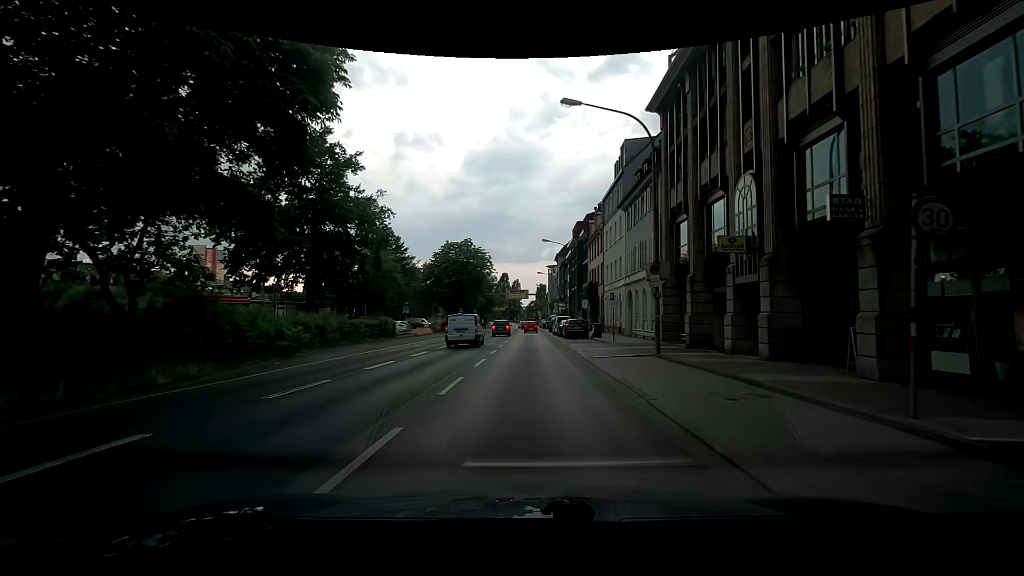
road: primary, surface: asphalt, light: Day
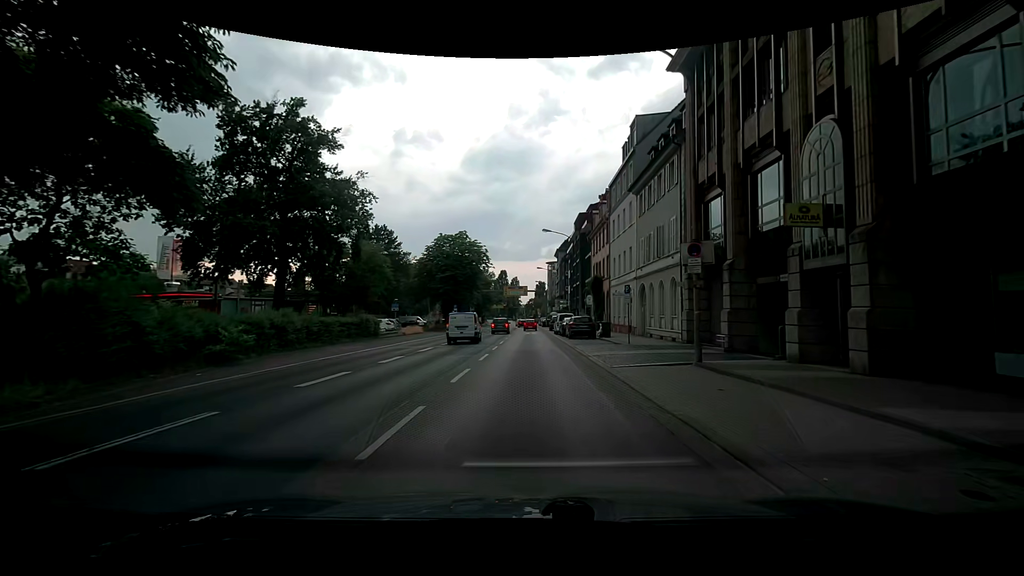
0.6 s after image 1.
(0.0, +4.6) m; +1°
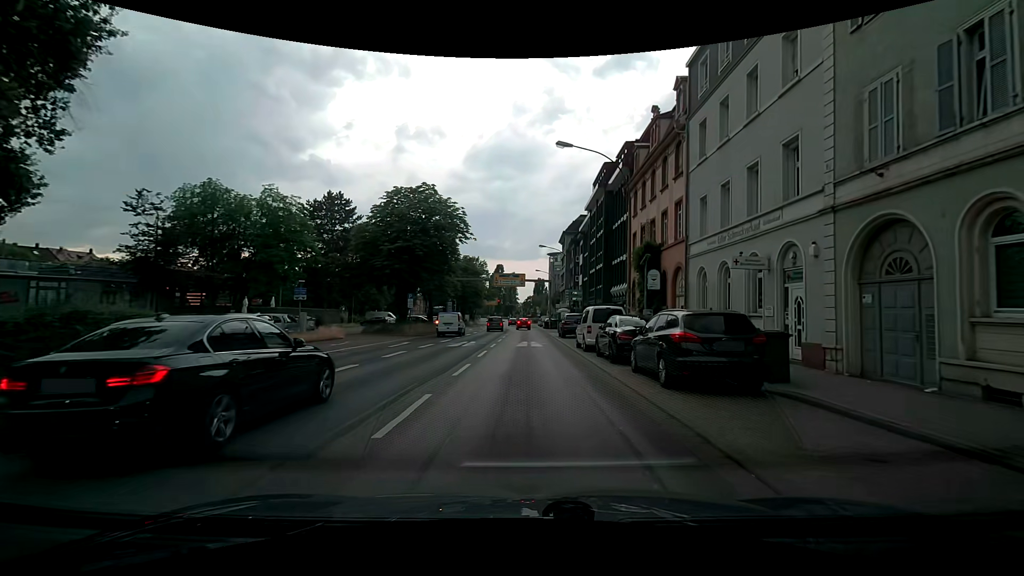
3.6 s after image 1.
(-0.5, +23.1) m; -2°
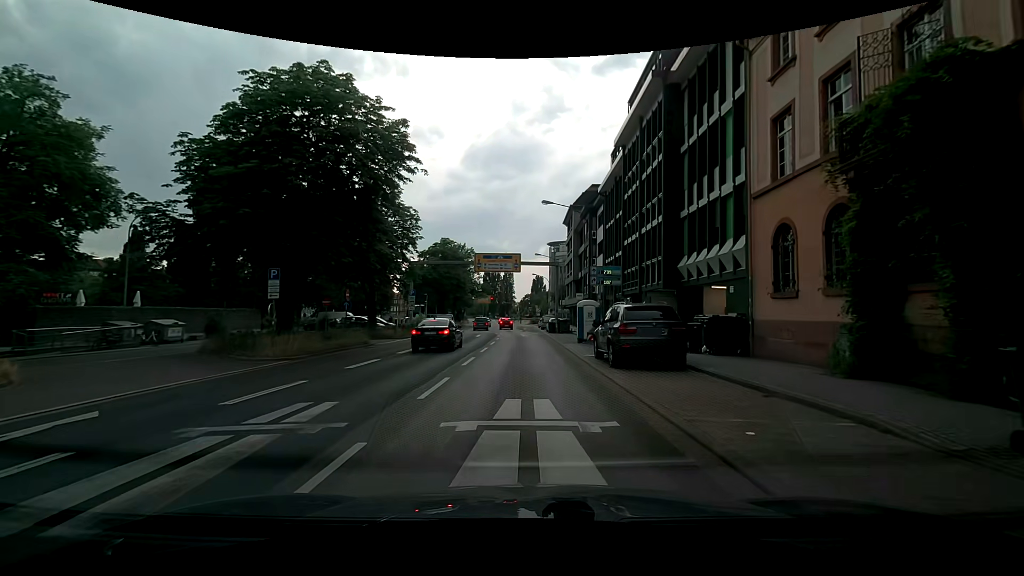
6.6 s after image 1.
(+0.3, +21.2) m; +1°
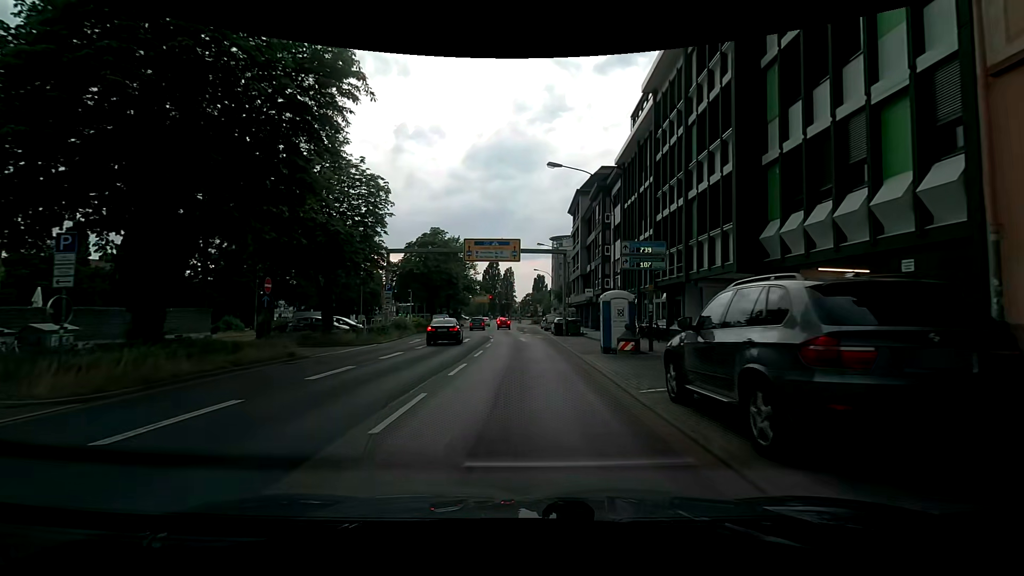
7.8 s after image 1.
(-0.1, +8.6) m; 0°
